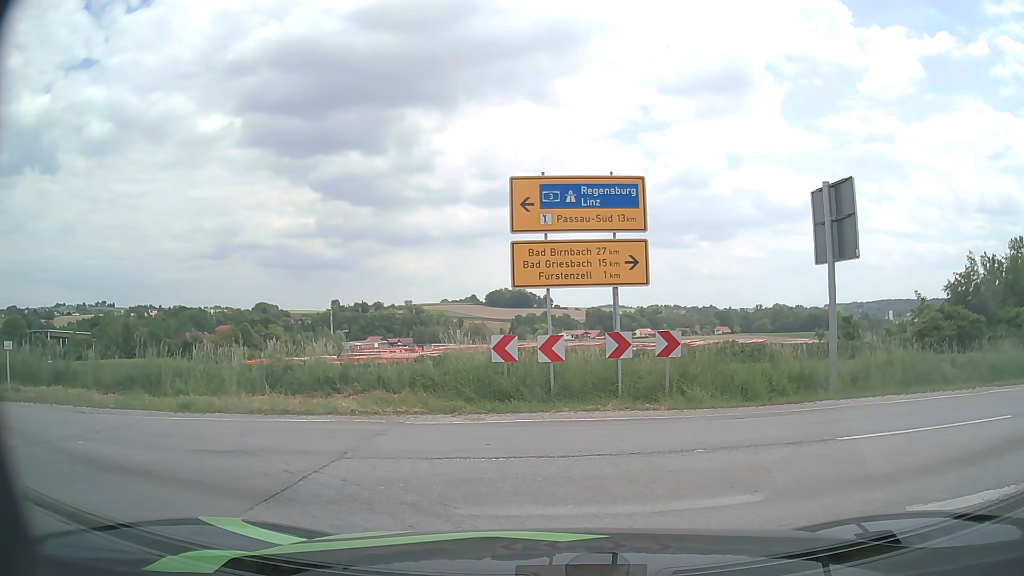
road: secondary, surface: asphalt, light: Day
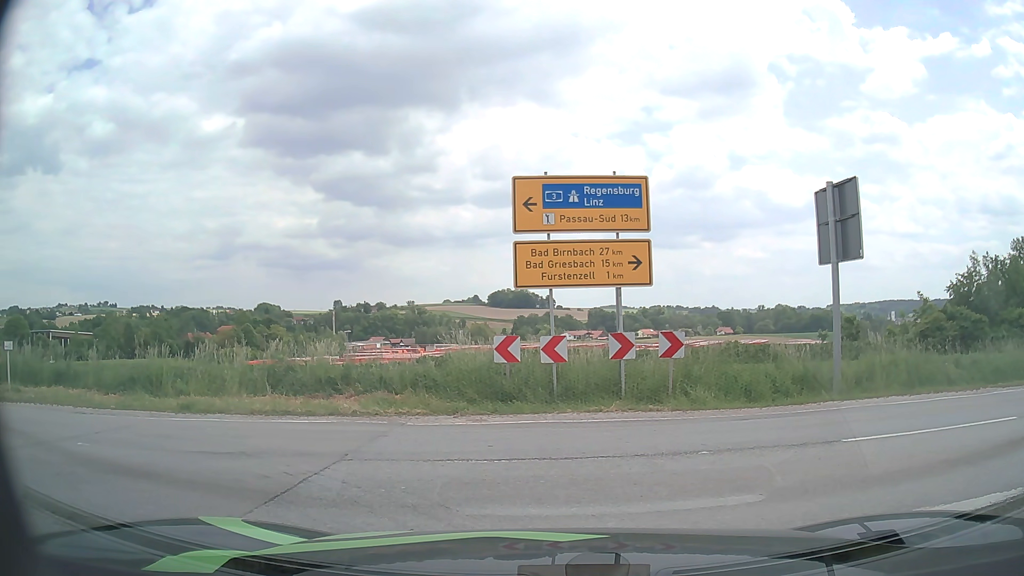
(0.0, +0.1) m; 0°
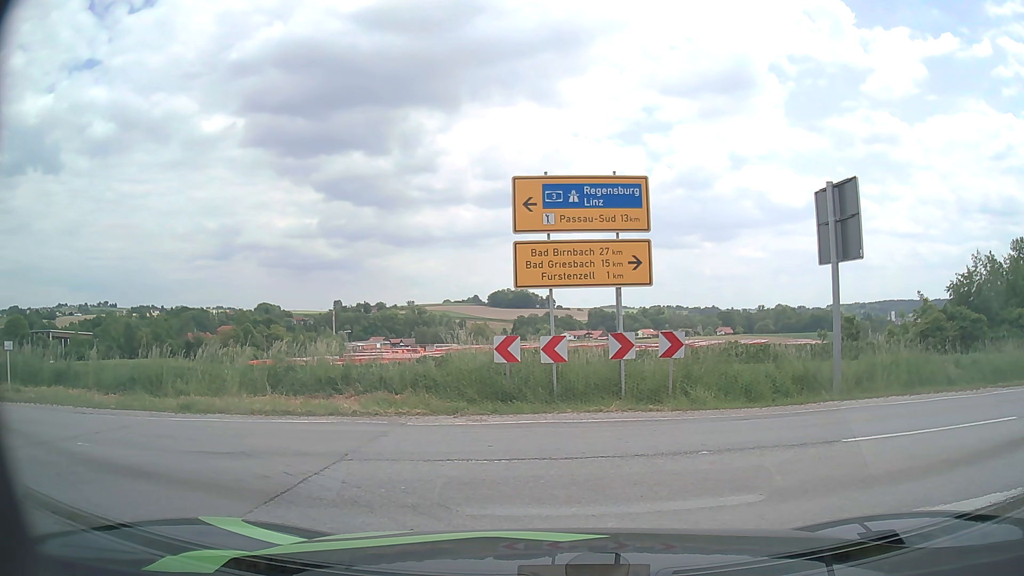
(0.0, 0.0) m; 0°
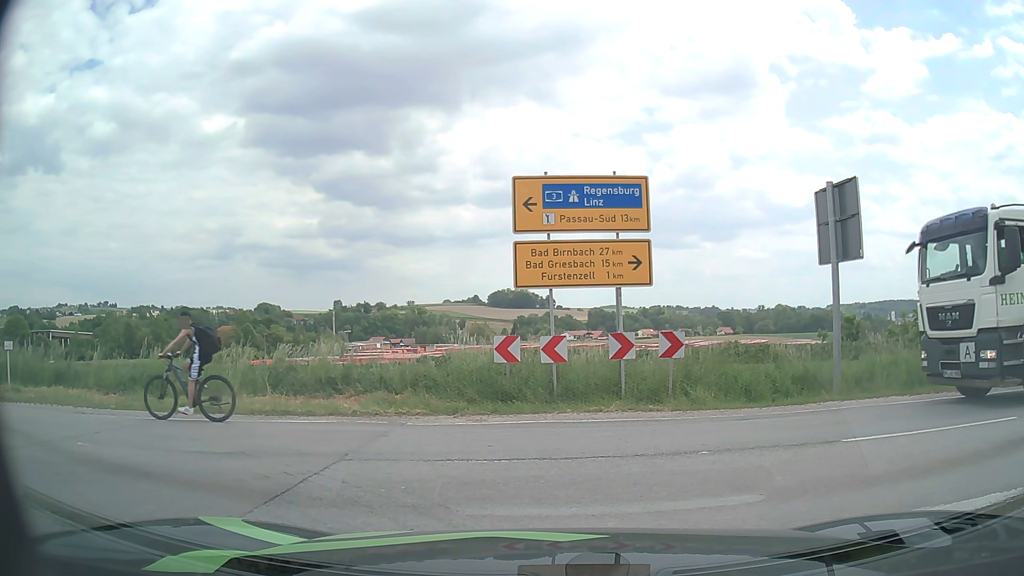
(0.0, 0.0) m; 0°
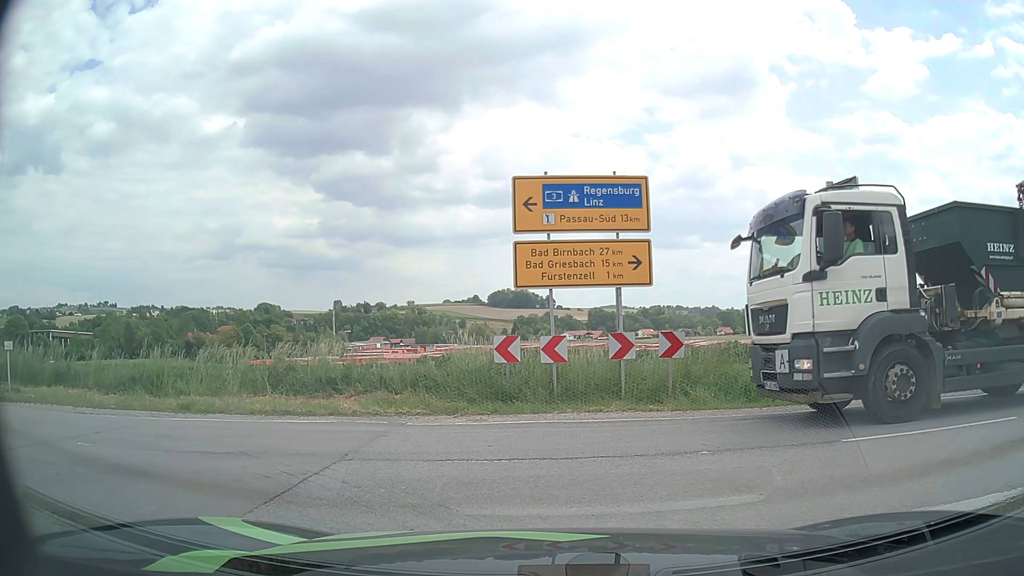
(0.0, 0.0) m; 0°
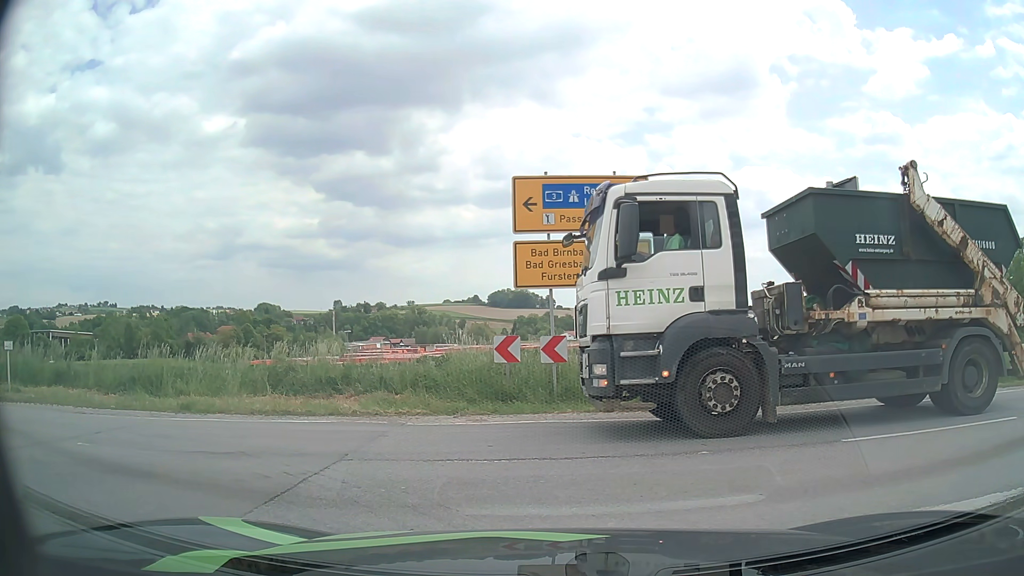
(0.0, 0.0) m; 0°
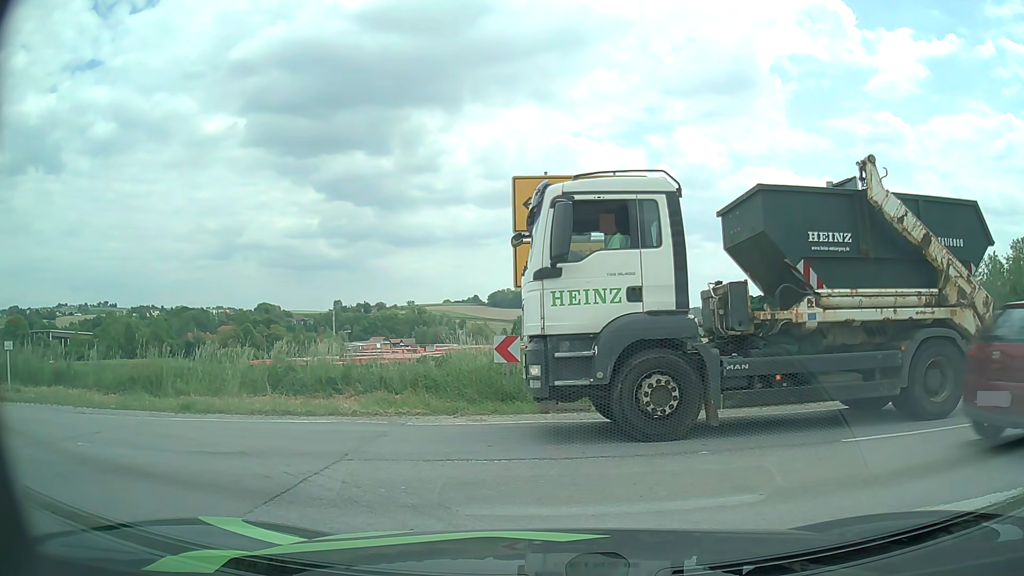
(0.0, 0.0) m; 0°
